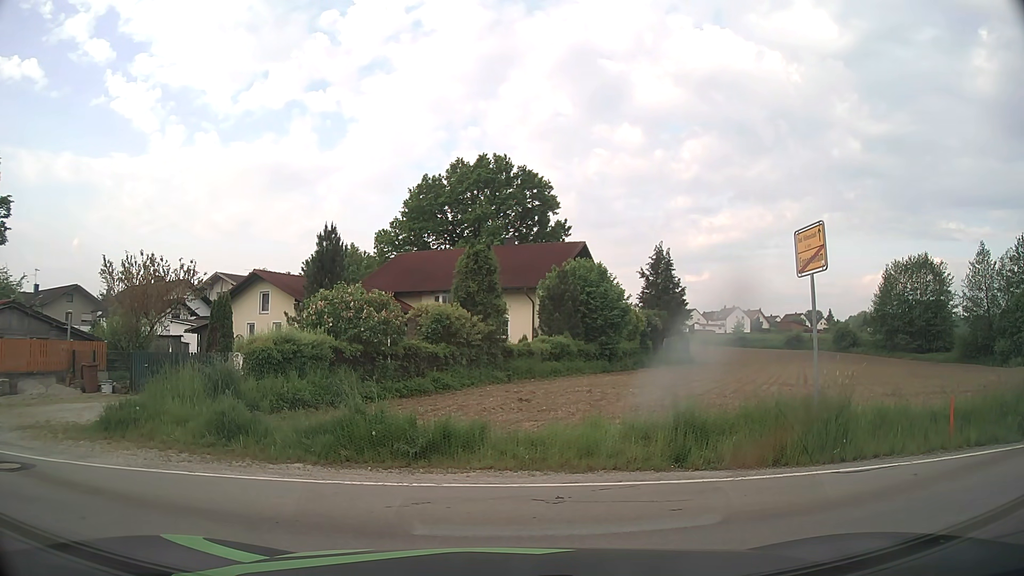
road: residential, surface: asphalt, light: Day
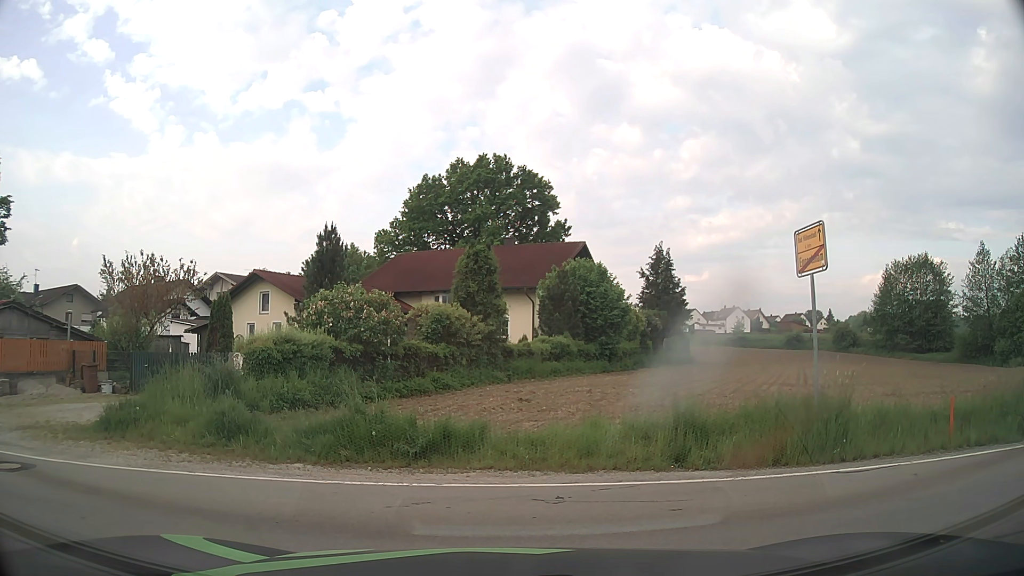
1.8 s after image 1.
(0.0, 0.0) m; 0°
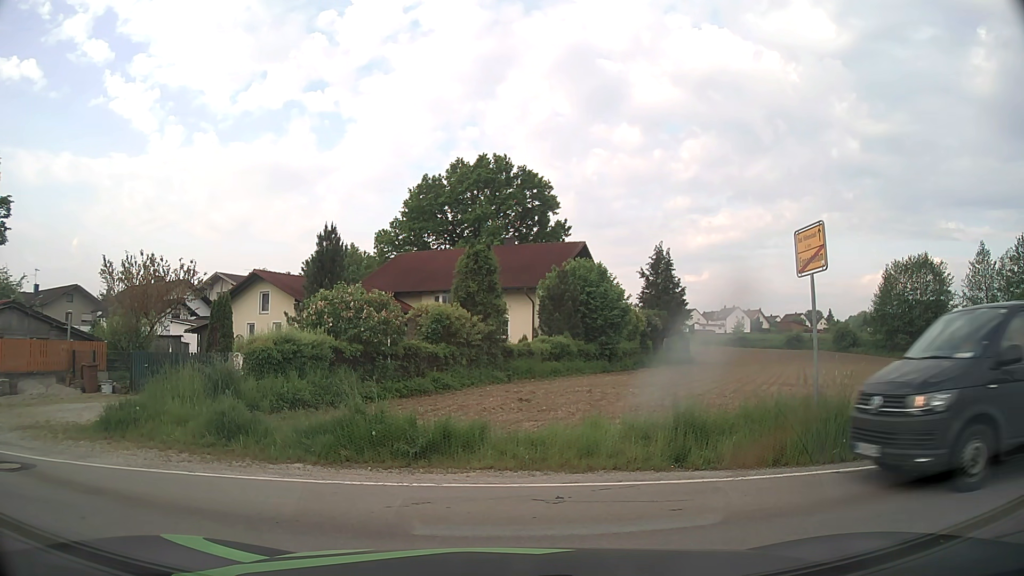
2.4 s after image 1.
(0.0, 0.0) m; 0°
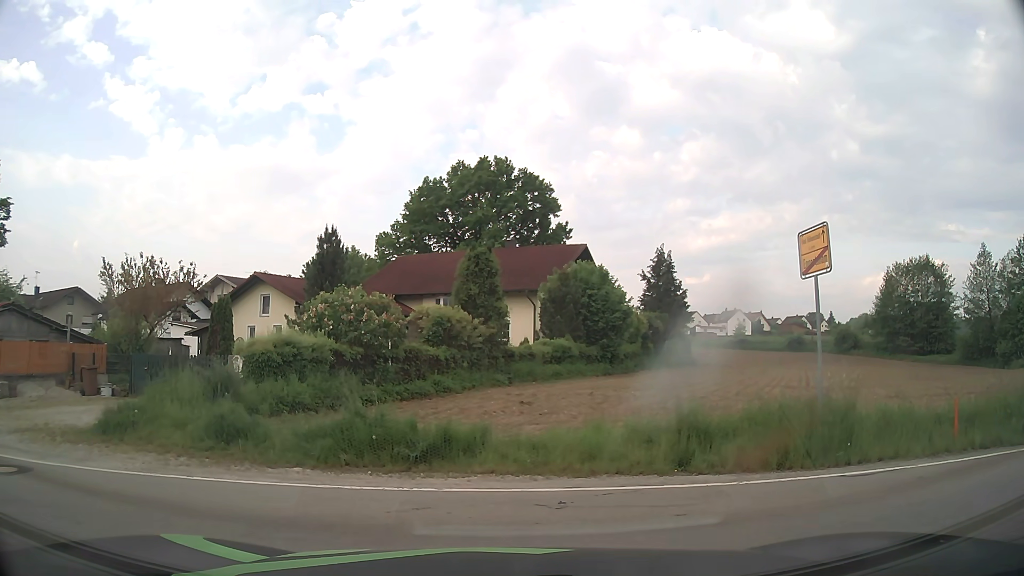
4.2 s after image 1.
(0.0, +0.1) m; 0°
